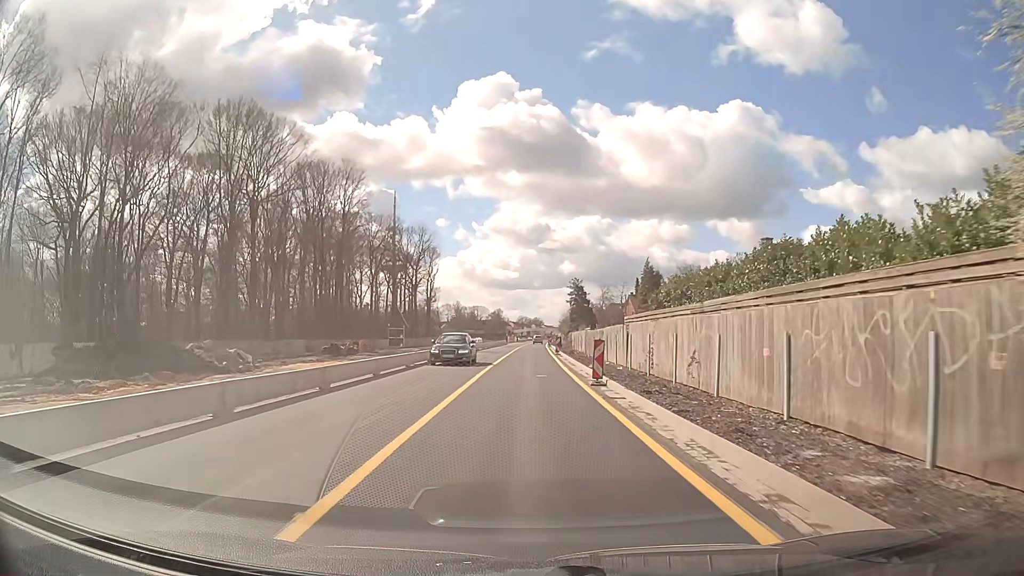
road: trunk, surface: asphalt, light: Day
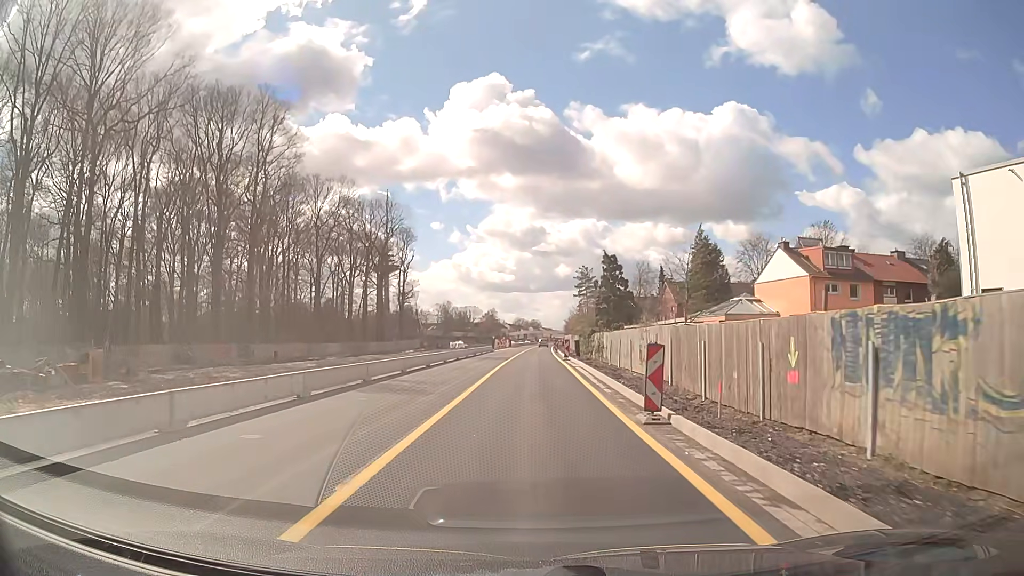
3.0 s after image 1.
(+0.2, +38.2) m; 0°
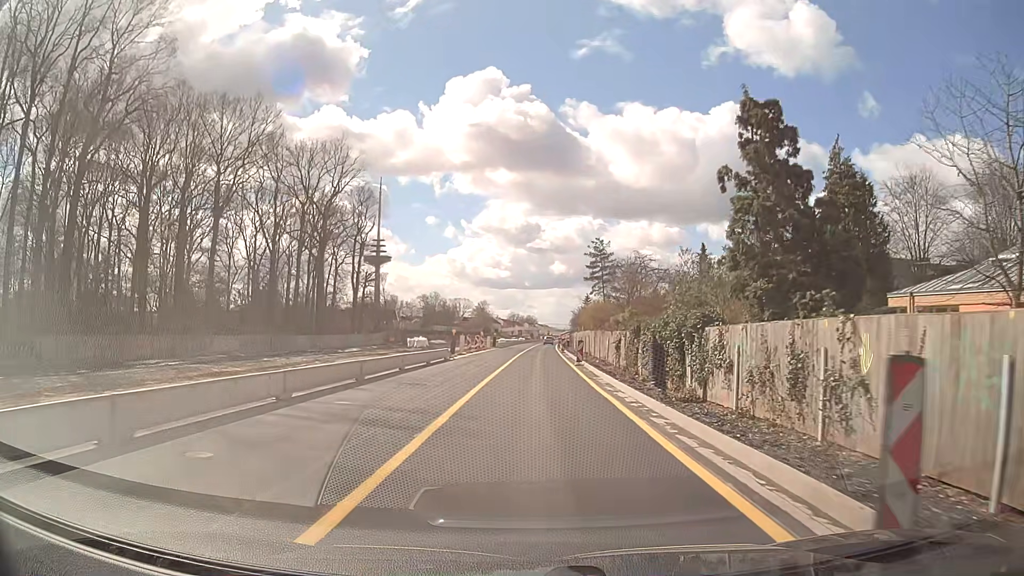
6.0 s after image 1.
(+0.1, +38.0) m; +1°
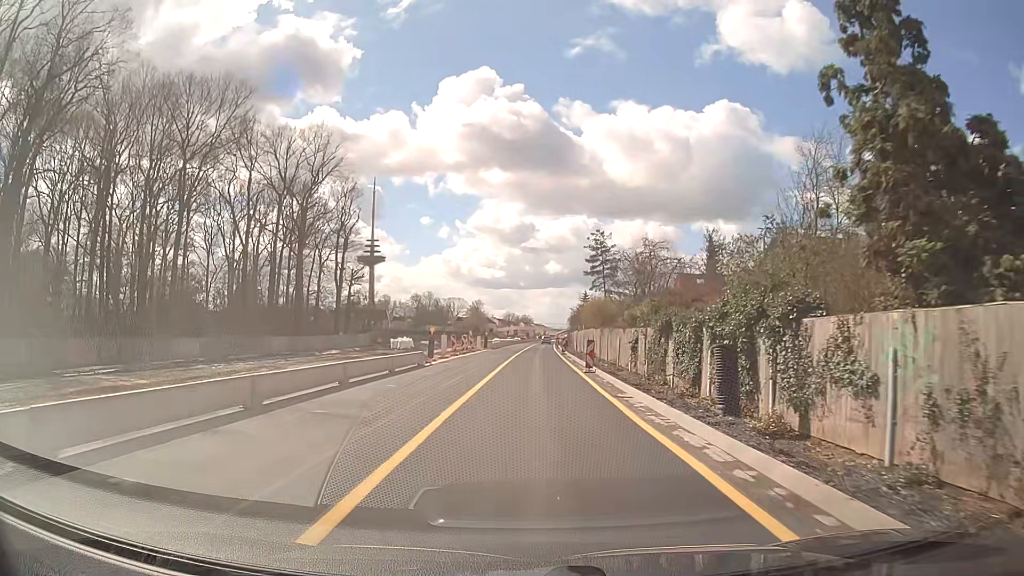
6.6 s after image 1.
(0.0, +7.6) m; 0°
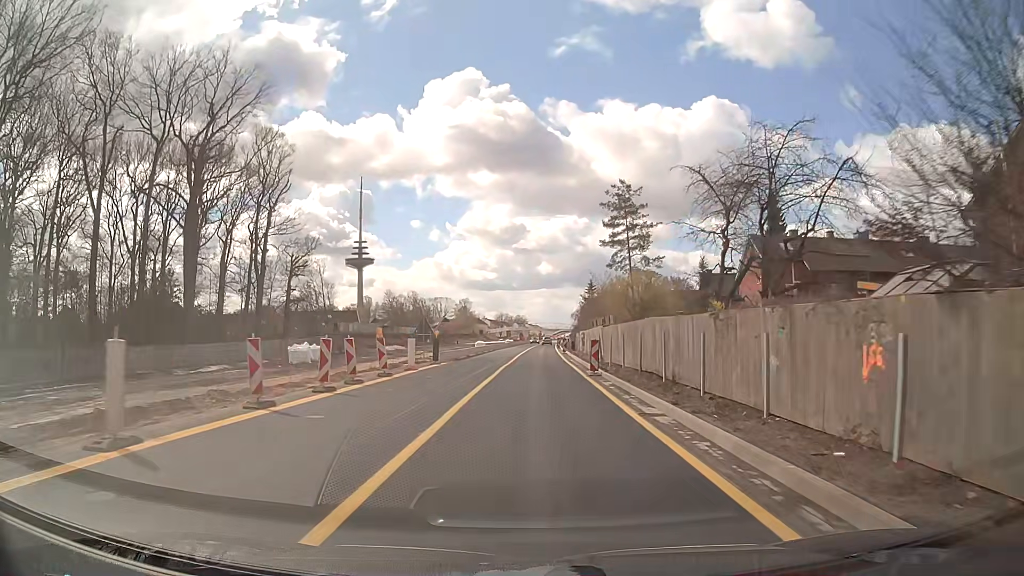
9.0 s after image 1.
(+0.2, +30.5) m; 0°
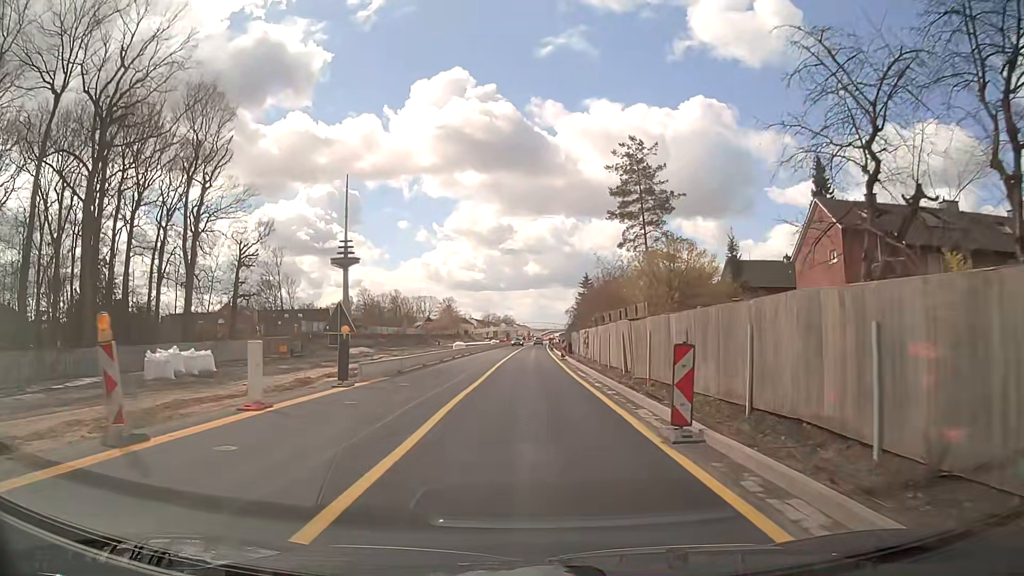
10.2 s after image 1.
(+0.2, +15.3) m; +1°
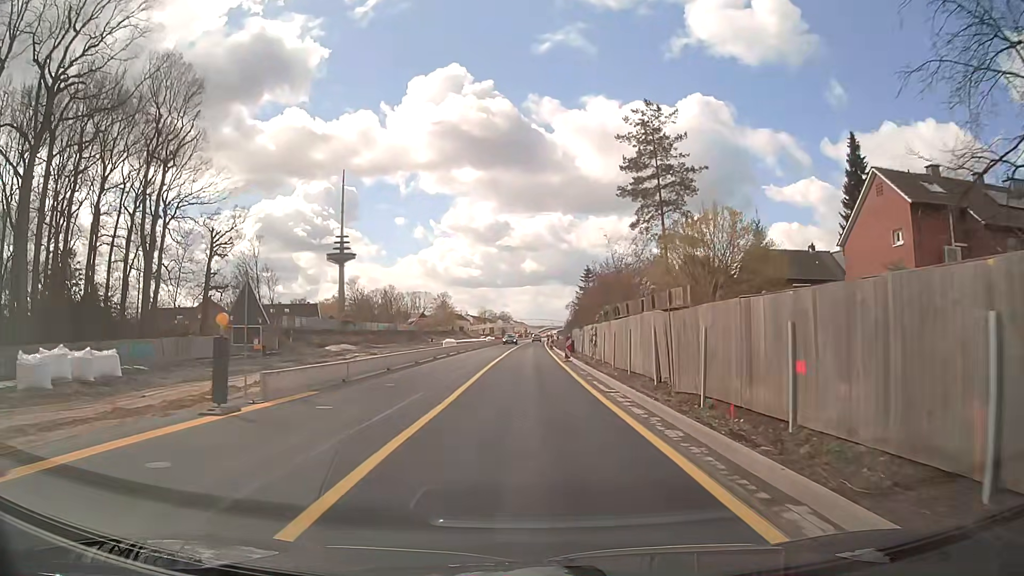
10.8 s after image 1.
(0.0, +7.6) m; 0°
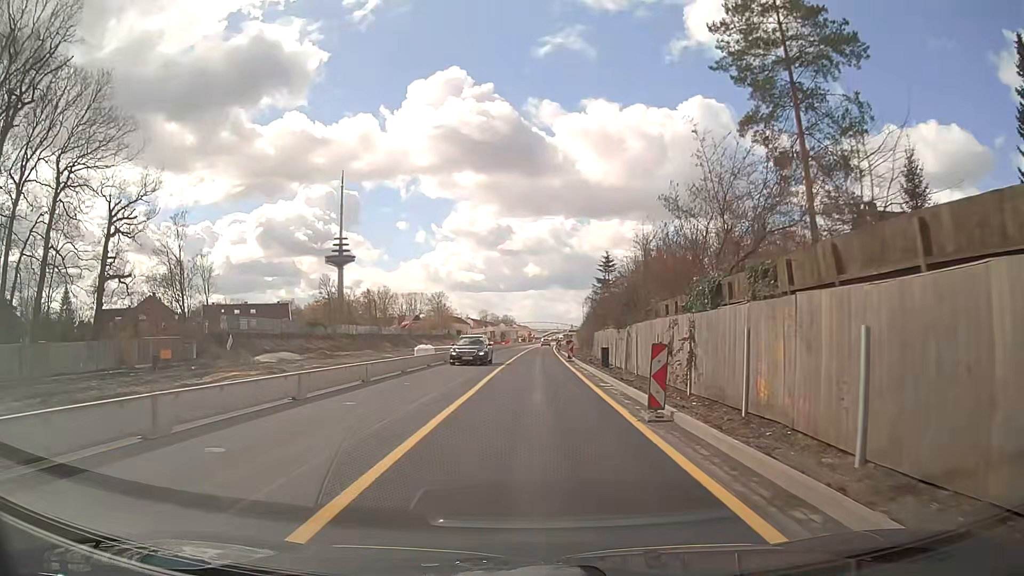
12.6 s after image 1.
(0.0, +22.9) m; 0°
(0, +10) (0, +20) (0, +30) (0, +40) (+1, +50) (+1, +60) (+1, +70) (+1, +80) (+2, +90) (+2, +100) m
